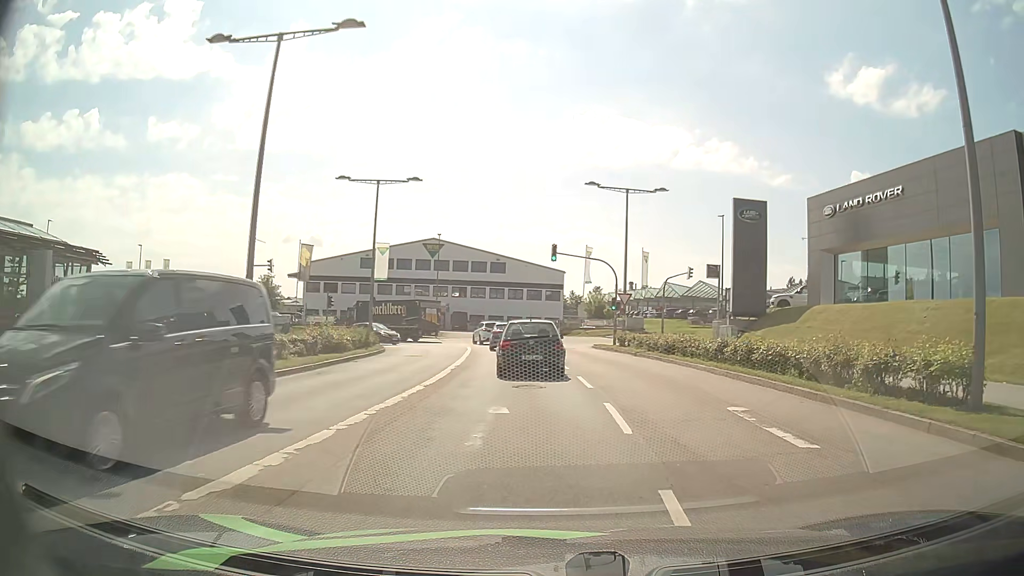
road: secondary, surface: asphalt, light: Day
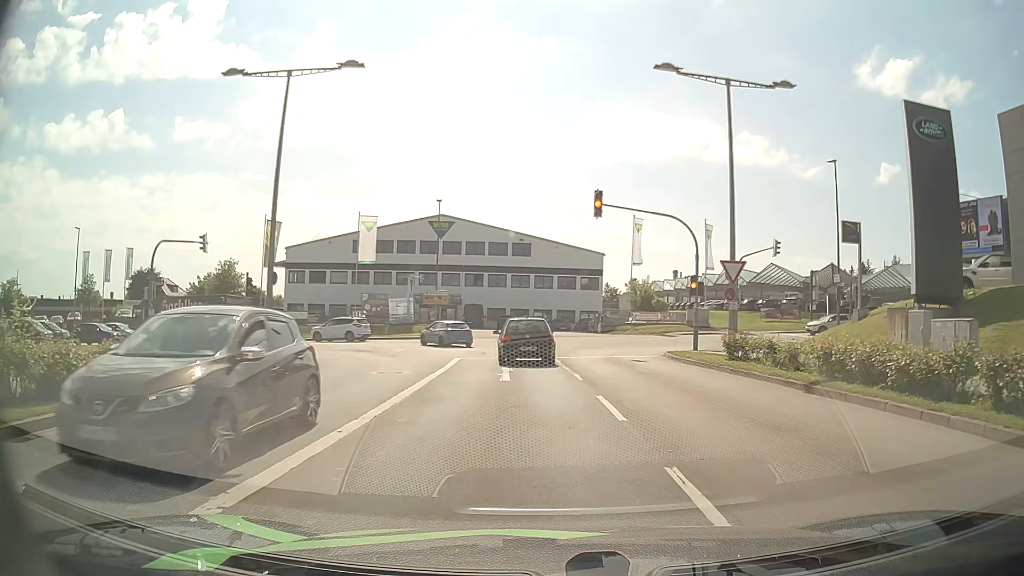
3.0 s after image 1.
(-0.3, +17.3) m; -3°
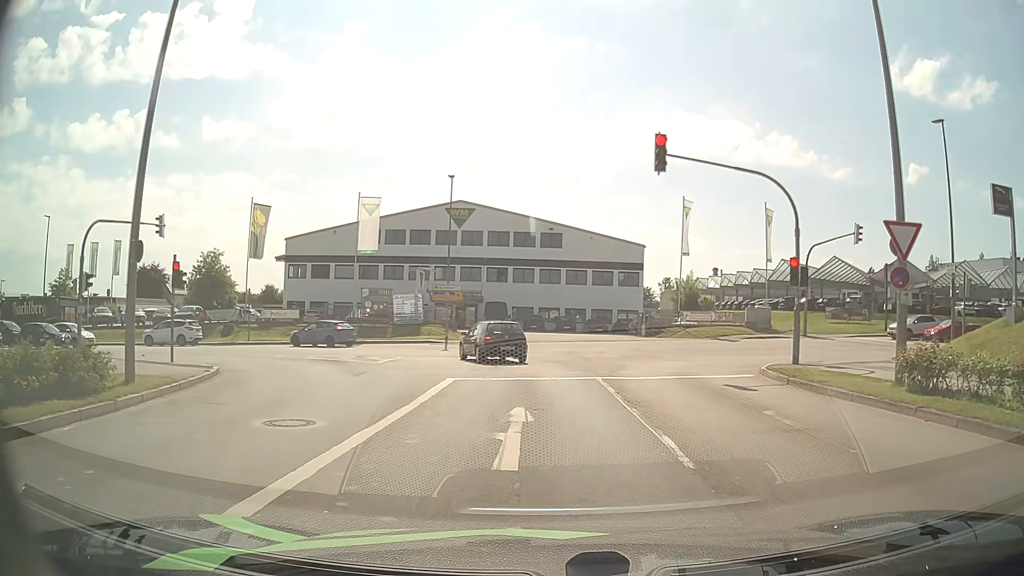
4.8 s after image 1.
(-0.2, +8.8) m; -3°
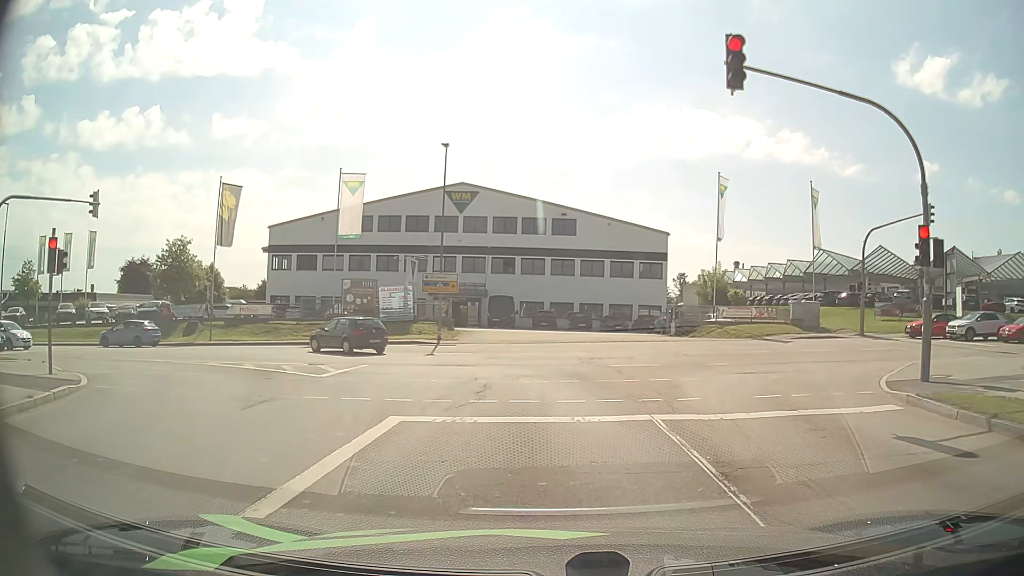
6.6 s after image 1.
(0.0, +7.0) m; -1°
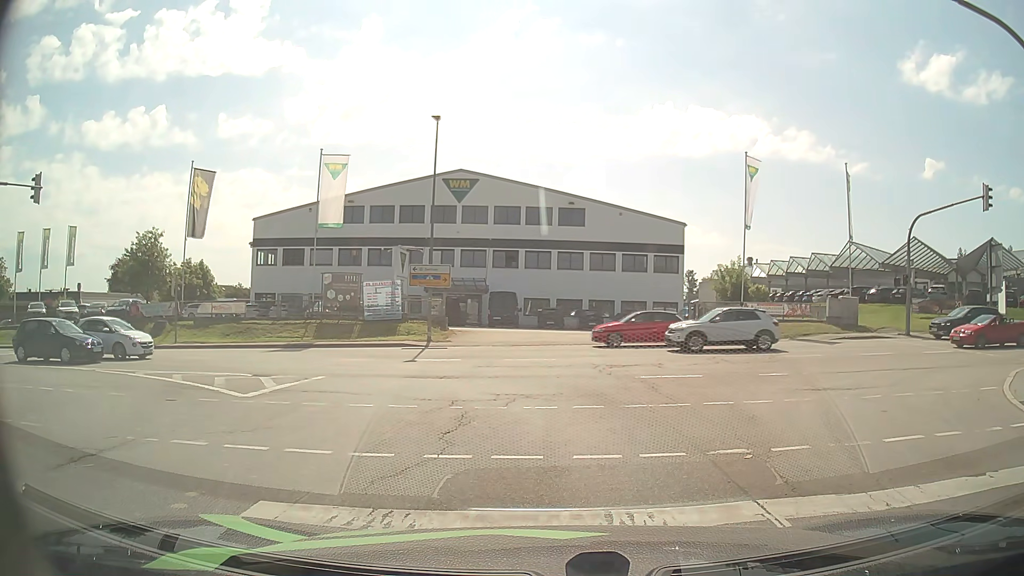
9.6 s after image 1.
(0.0, +4.6) m; 0°
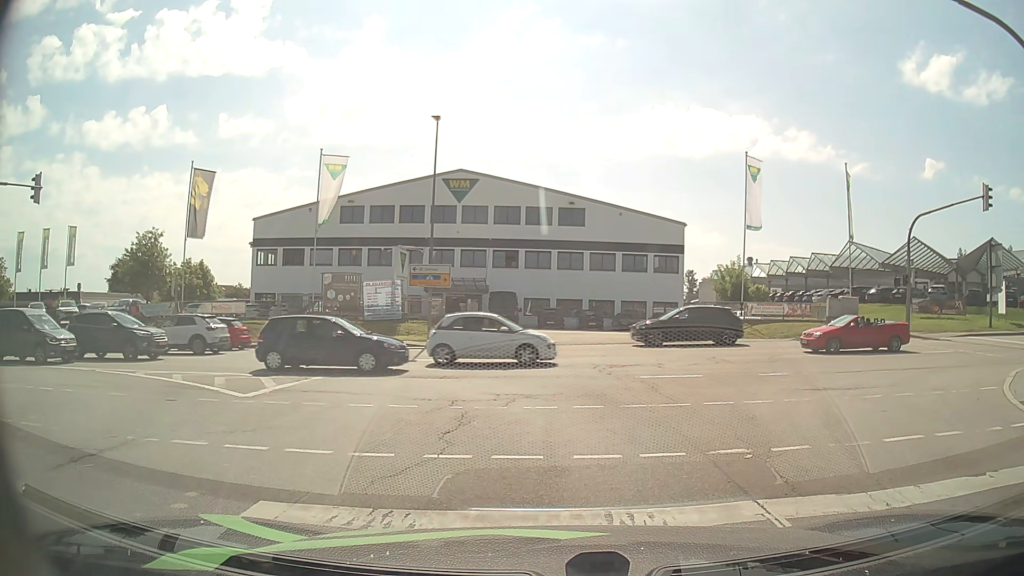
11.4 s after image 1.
(0.0, 0.0) m; 0°
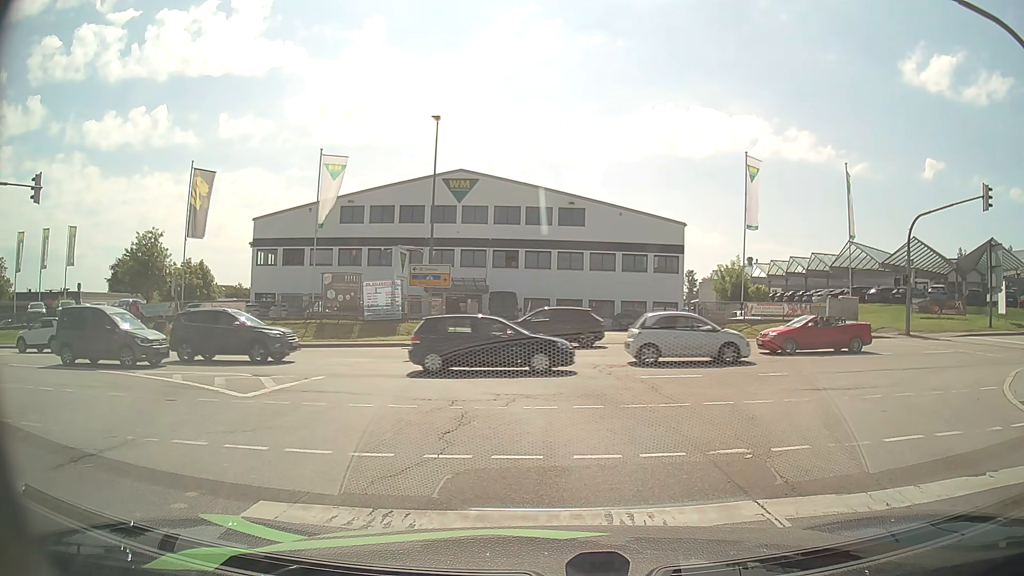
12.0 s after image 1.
(0.0, 0.0) m; 0°
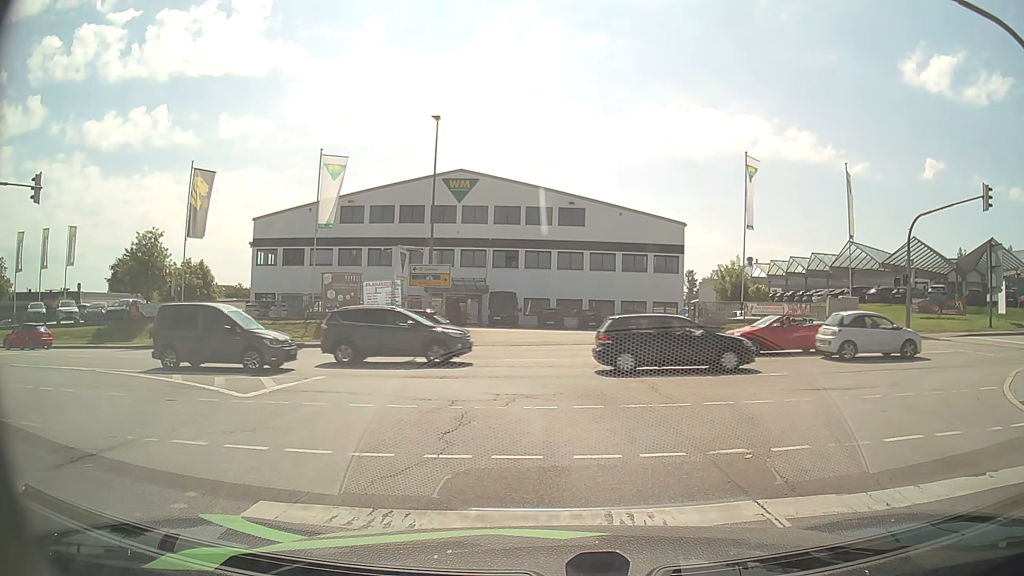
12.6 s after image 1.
(0.0, 0.0) m; 0°
(0, +10) (-4, +19) (-12, +26) (-21, +28) (-31, +29) (-41, +29) (-51, +29) (-61, +29) (-71, +29) (-81, +28) m
